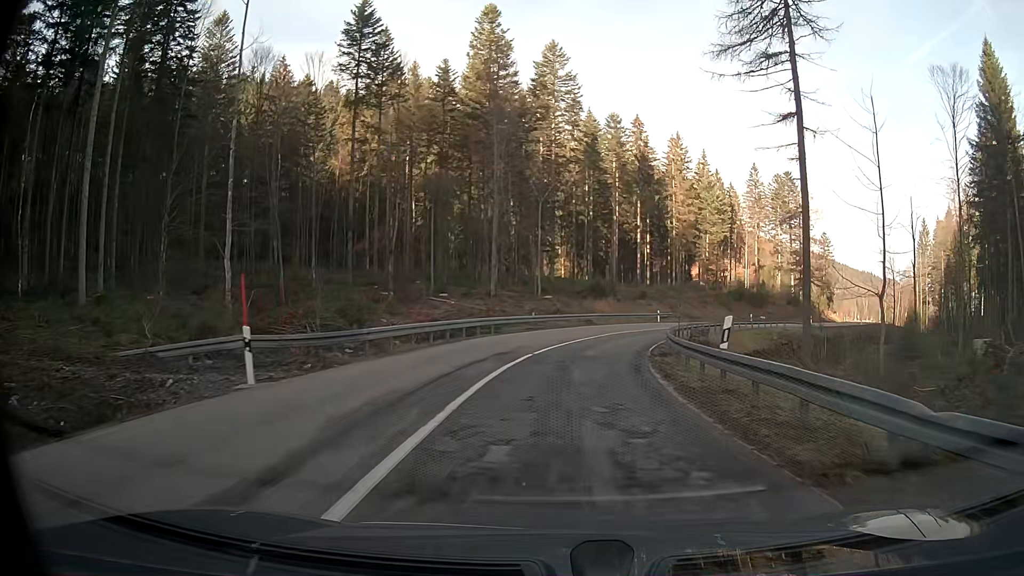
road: secondary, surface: asphalt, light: Day
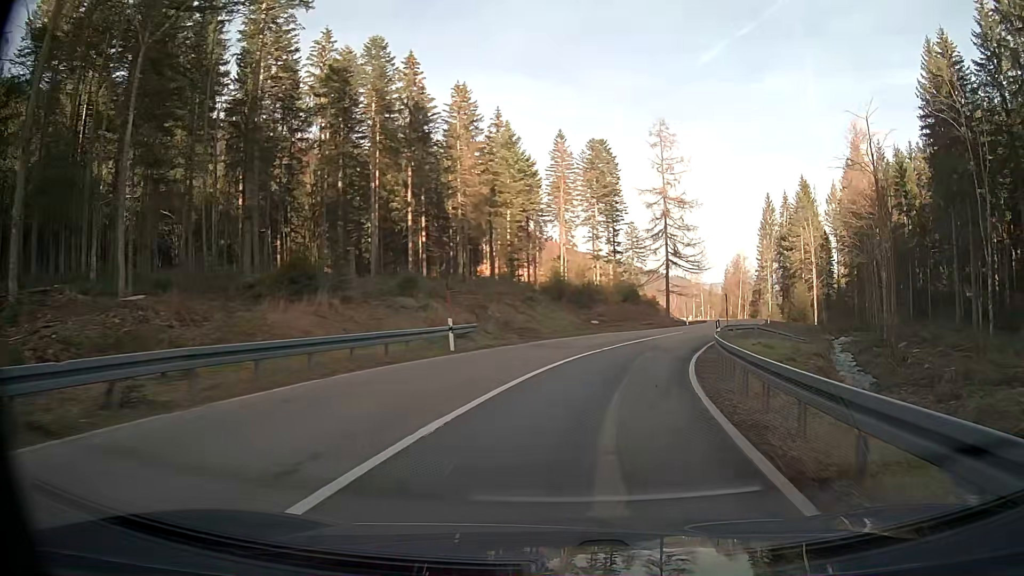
(+6.0, +38.5) m; +21°
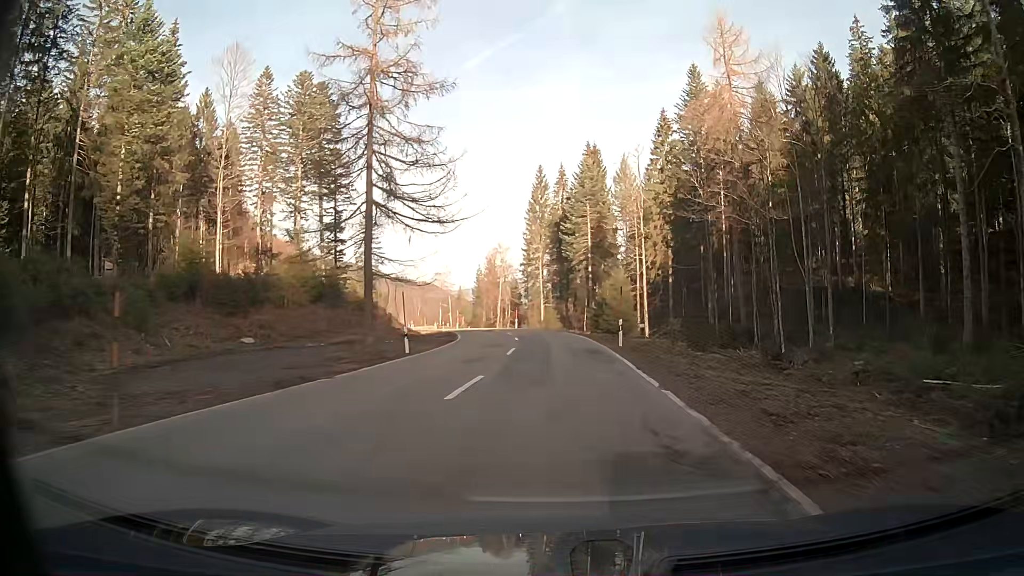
(+7.7, +40.8) m; +19°
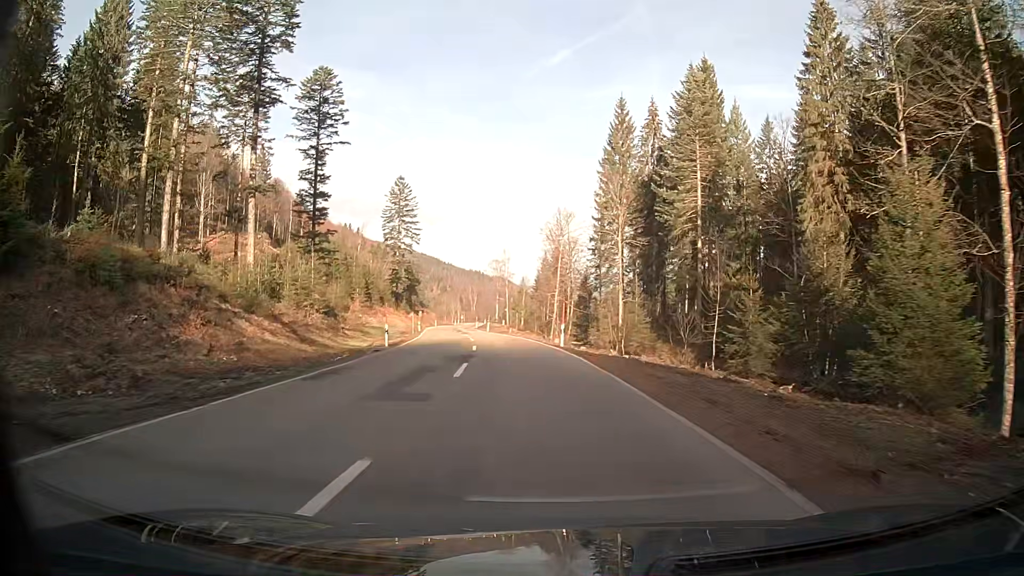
(-2.1, +44.6) m; -8°
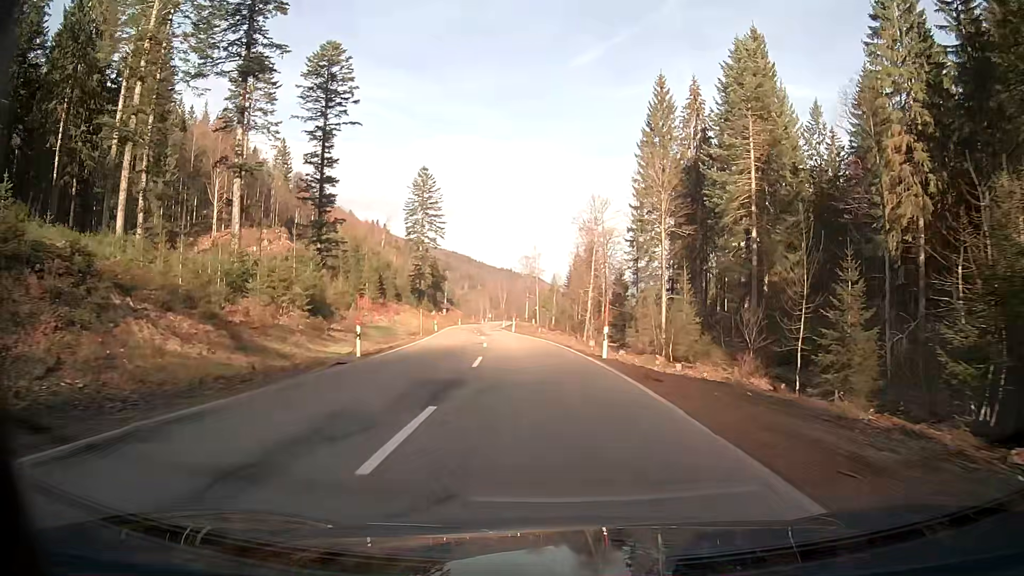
(-0.2, +9.3) m; -2°
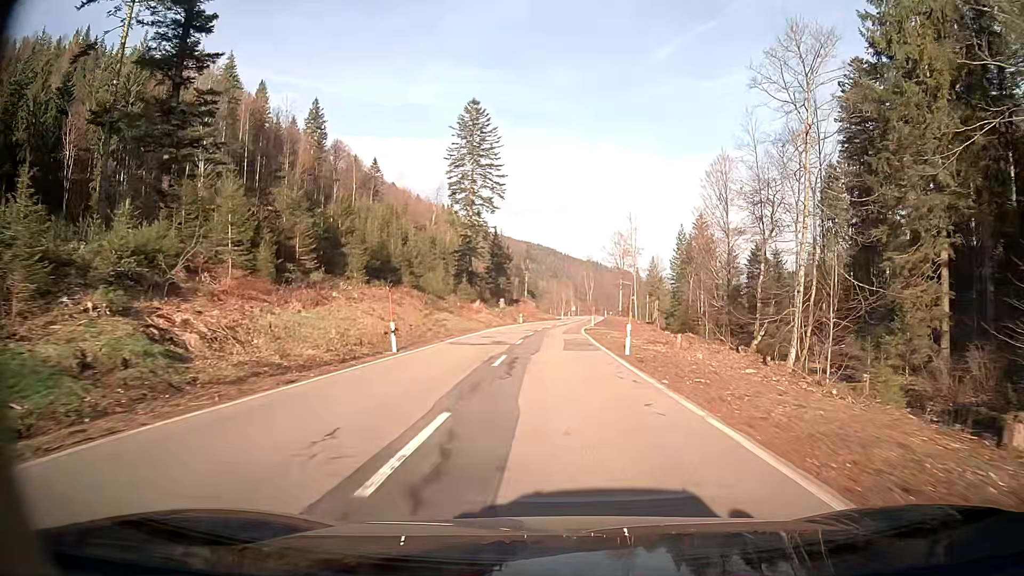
(-3.6, +48.3) m; -7°
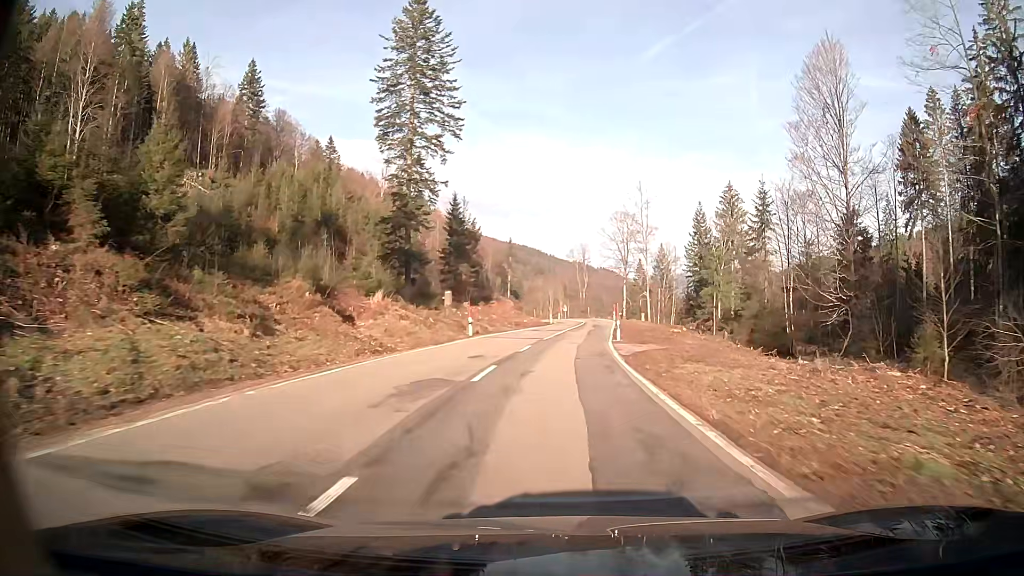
(+0.4, +39.8) m; +2°
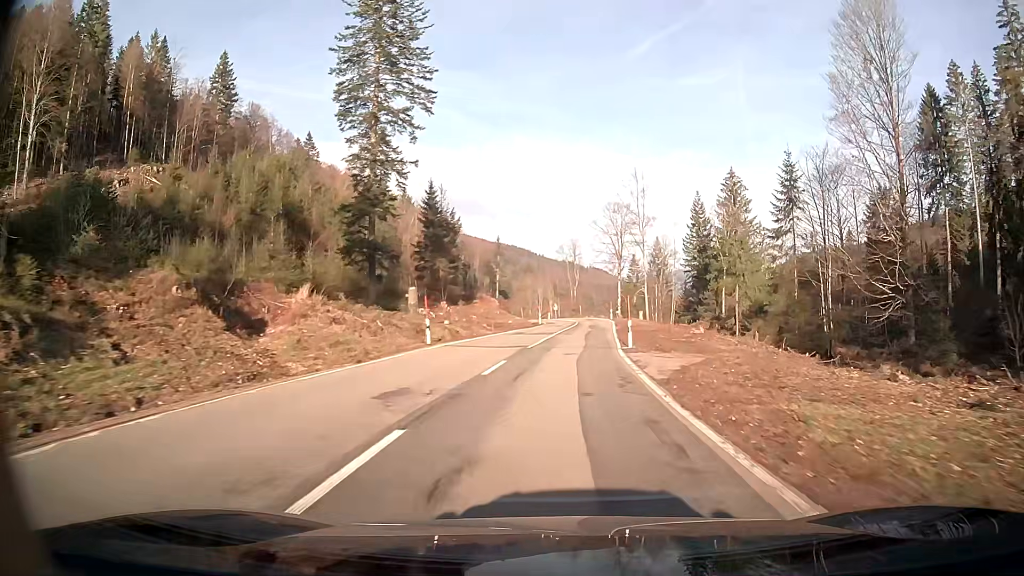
(+0.1, +10.0) m; +1°
(0, +10) (0, +20) (+1, +30) (+2, +40) (+2, +50) (+3, +60) (+3, +70) (+2, +80) (+1, +90) (-1, +100) m
